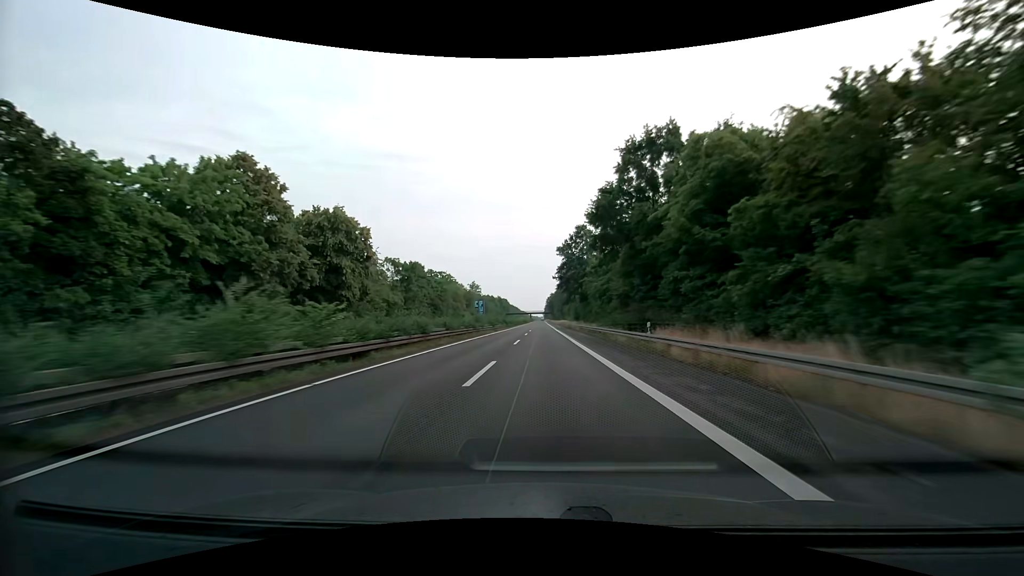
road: trunk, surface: asphalt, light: Day
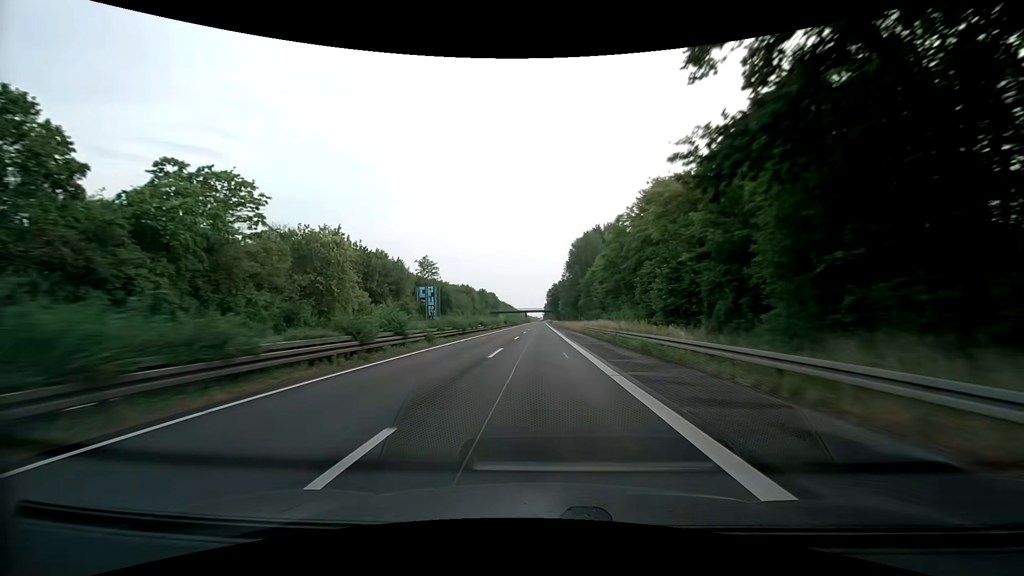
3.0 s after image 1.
(+0.1, +82.2) m; 0°
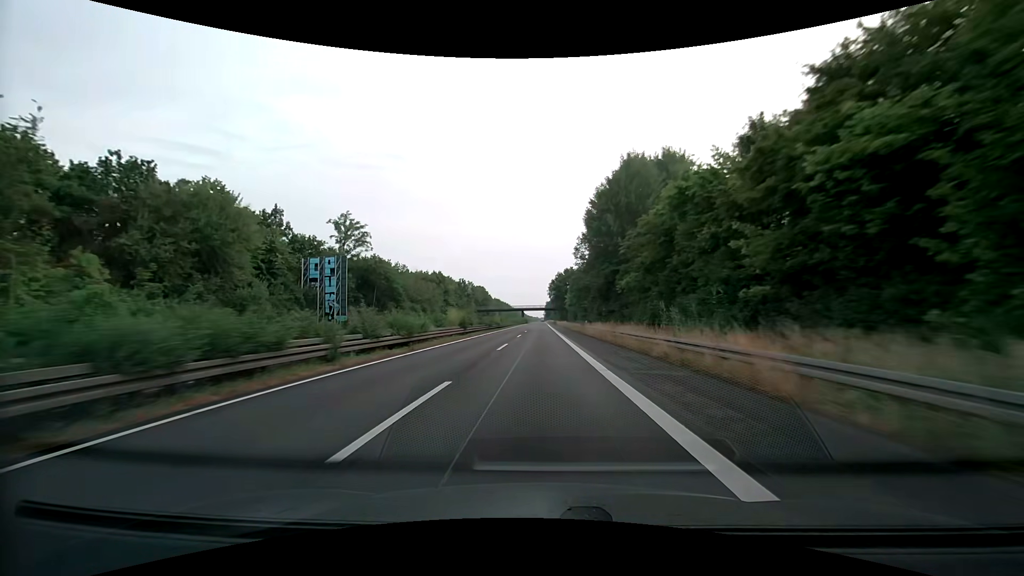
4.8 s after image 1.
(0.0, +49.3) m; 0°
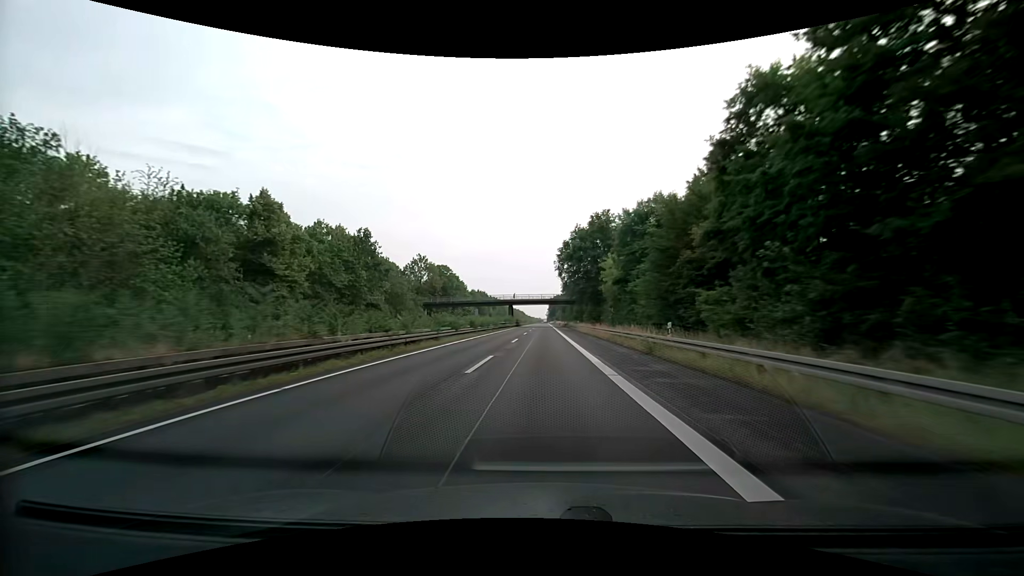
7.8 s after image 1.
(-0.1, +82.2) m; 0°
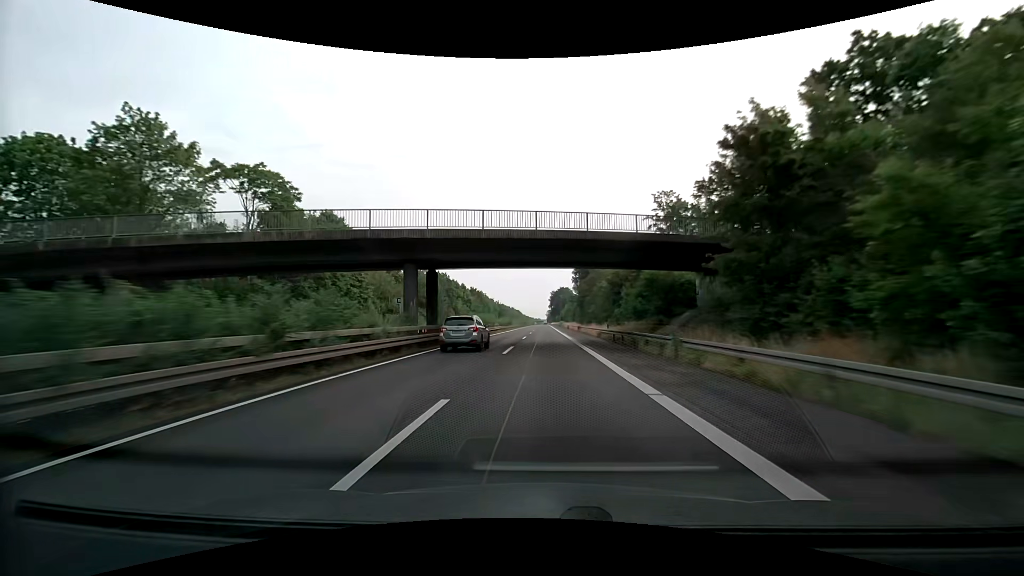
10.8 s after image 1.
(-0.4, +82.2) m; 0°
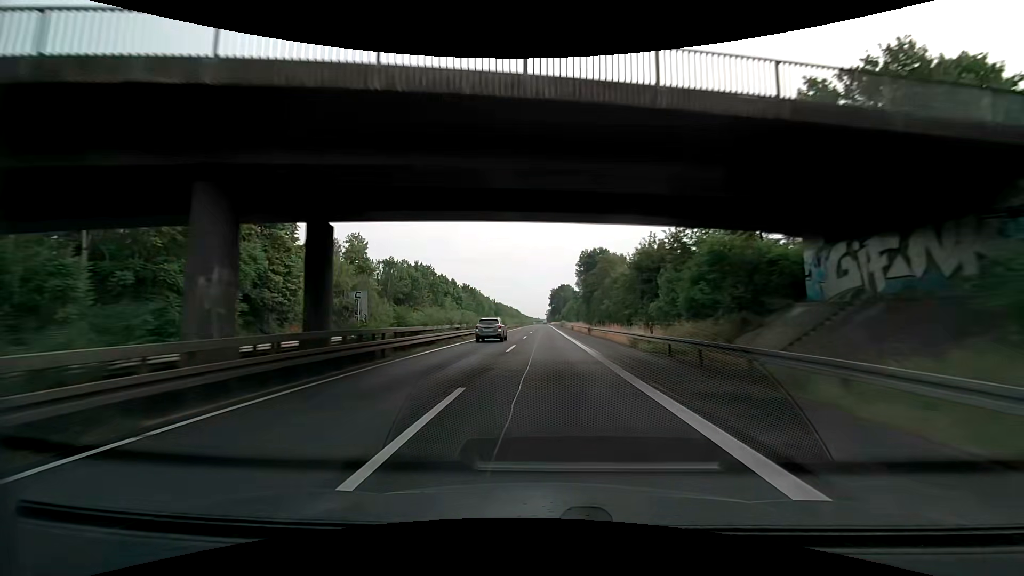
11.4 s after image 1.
(+0.1, +16.4) m; 0°
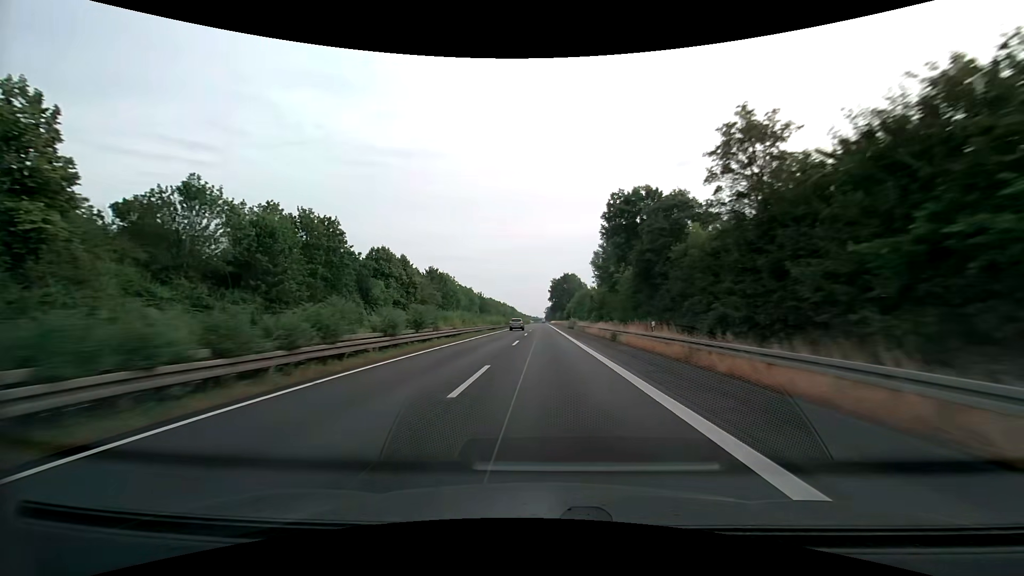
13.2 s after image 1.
(+0.2, +49.3) m; 0°
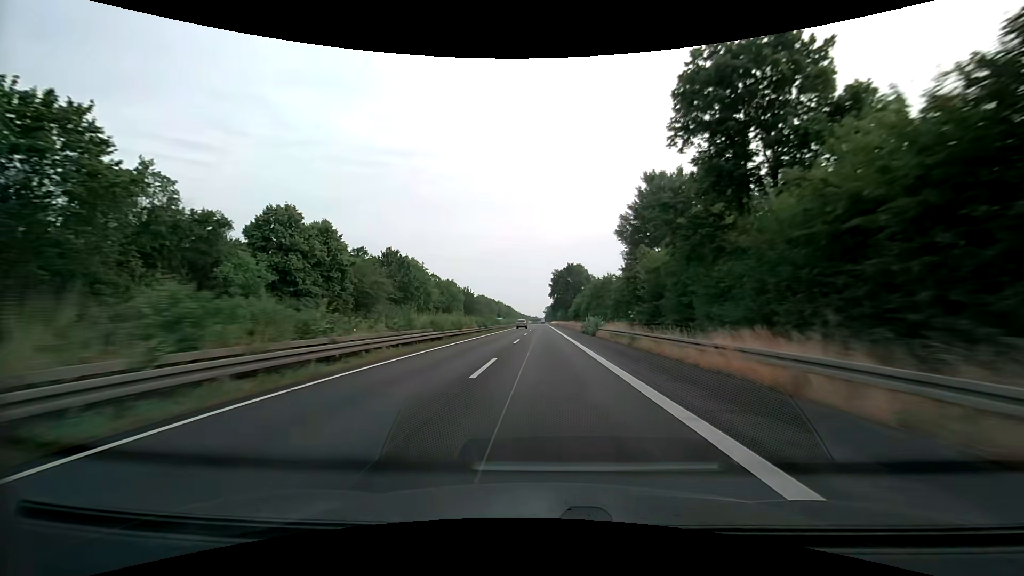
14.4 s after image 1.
(0.0, +32.9) m; 0°
(0, +10) (0, +20) (0, +30) (0, +40) (0, +50) (0, +60) (0, +70) (0, +80) (0, +90) (0, +100) m
